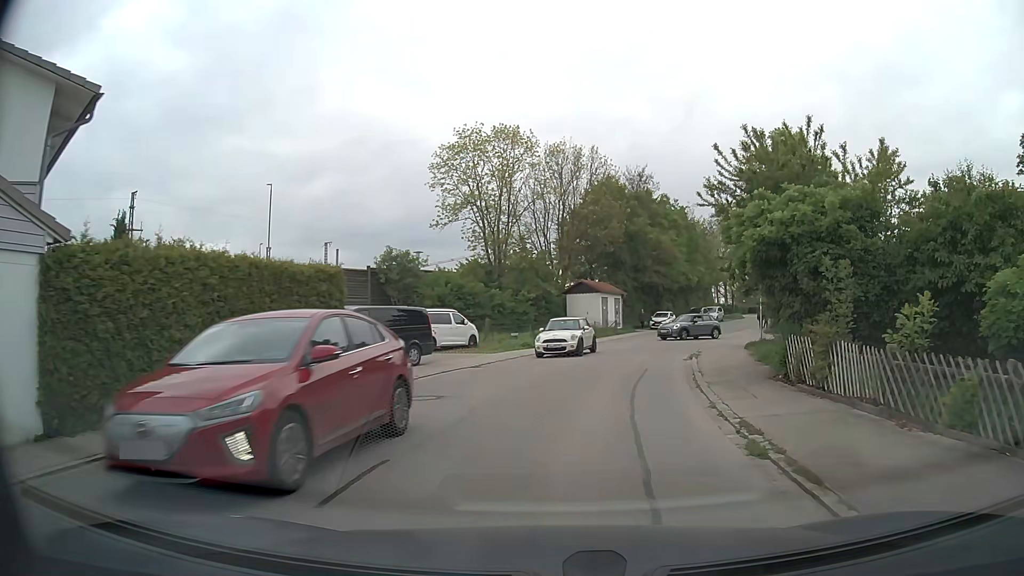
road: residential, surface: asphalt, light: Day
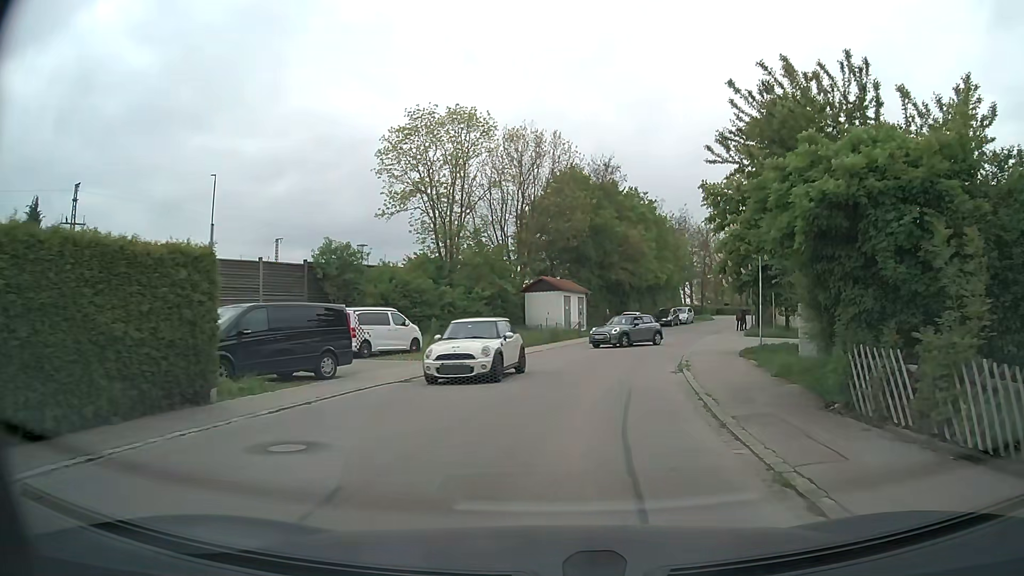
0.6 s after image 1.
(+0.2, +4.7) m; +4°
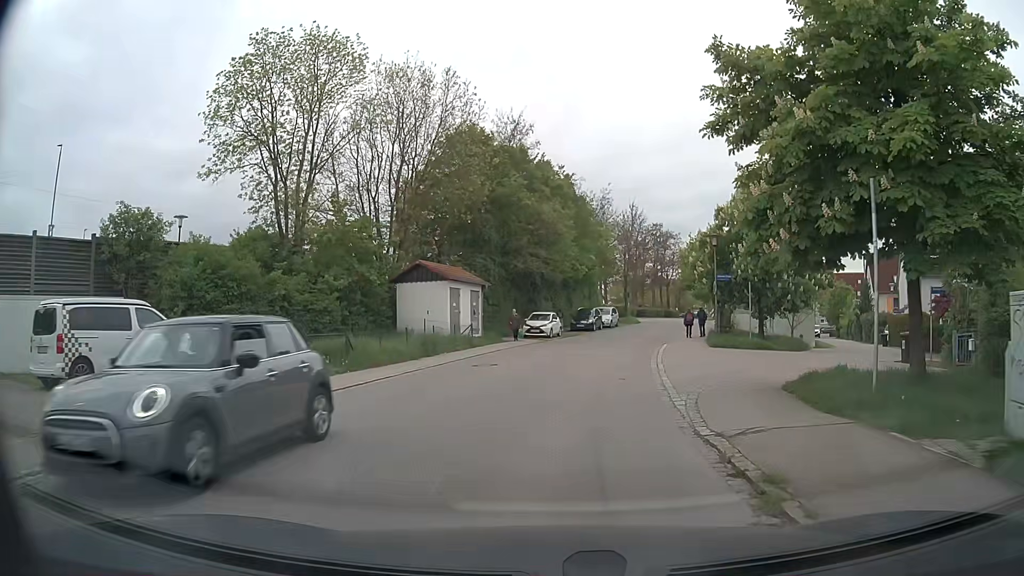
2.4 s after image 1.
(+0.8, +12.9) m; +8°
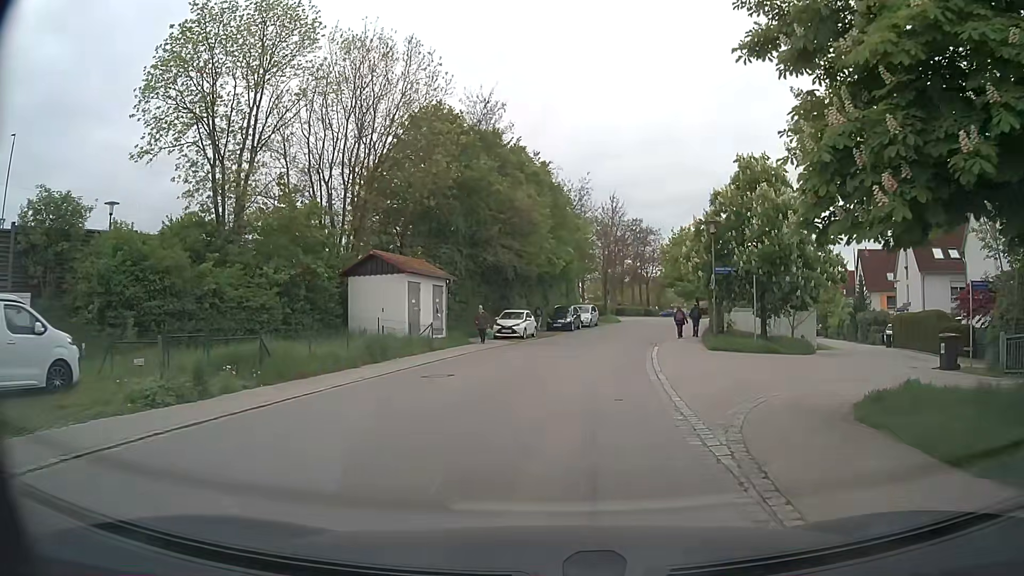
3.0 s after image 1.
(+0.1, +4.2) m; +1°
